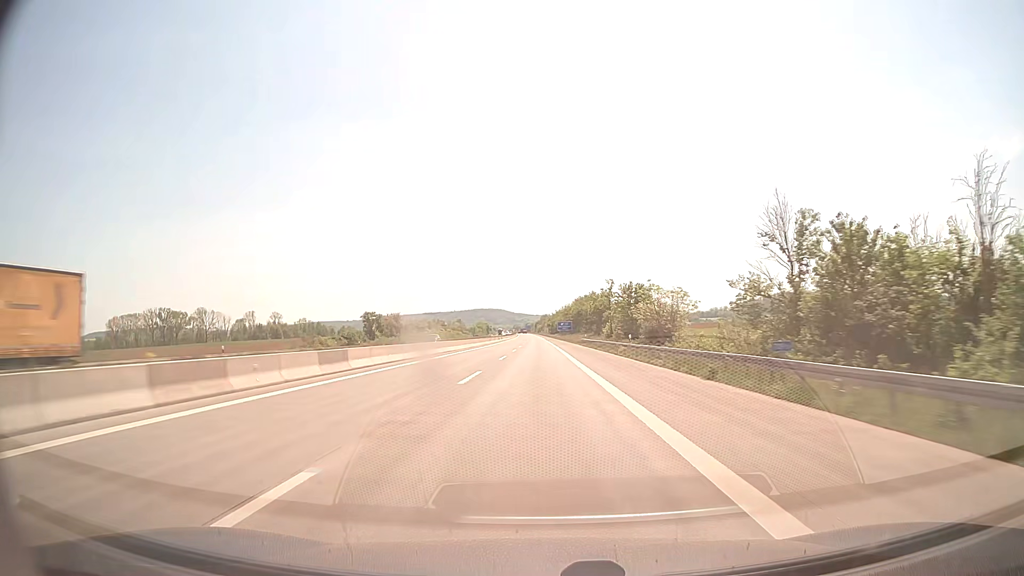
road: motorway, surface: concrete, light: Day
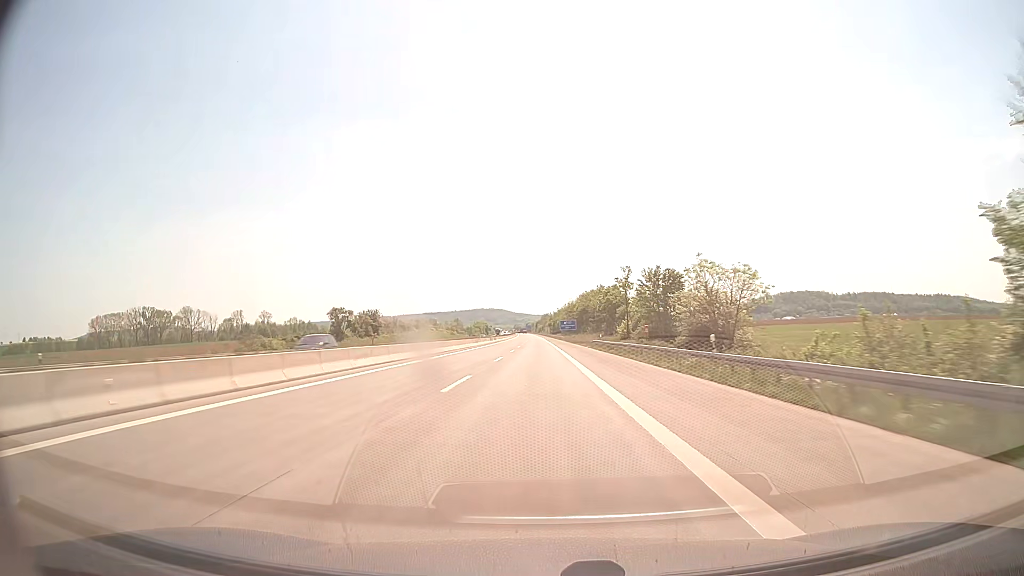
(0.0, +20.6) m; 0°
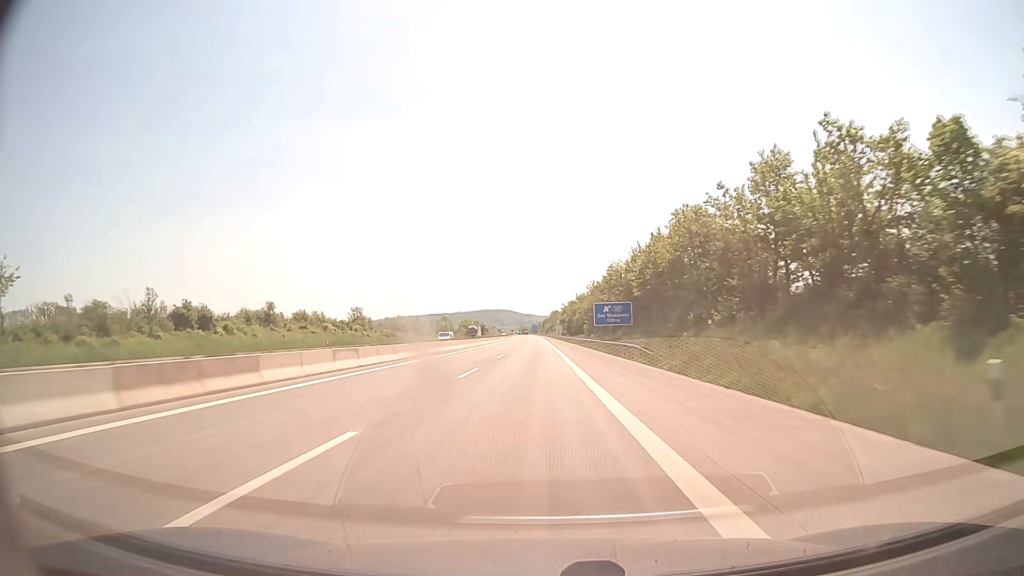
(-0.7, +103.0) m; -1°
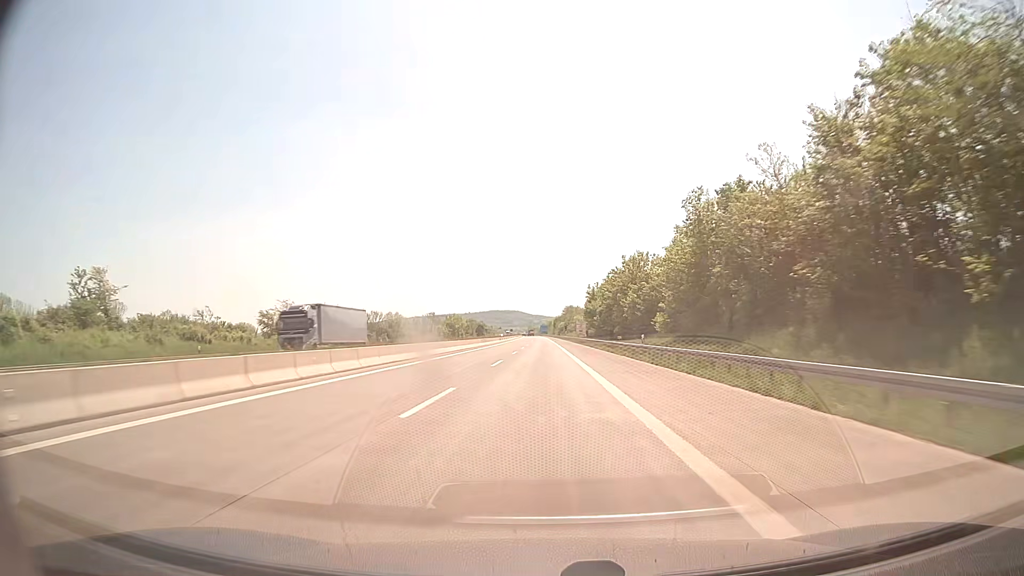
(-0.8, +82.4) m; -1°
(0, +10) (0, +20) (0, +30) (0, +40) (0, +50) (0, +60) (0, +70) (0, +80) (0, +90) (0, +100) m
